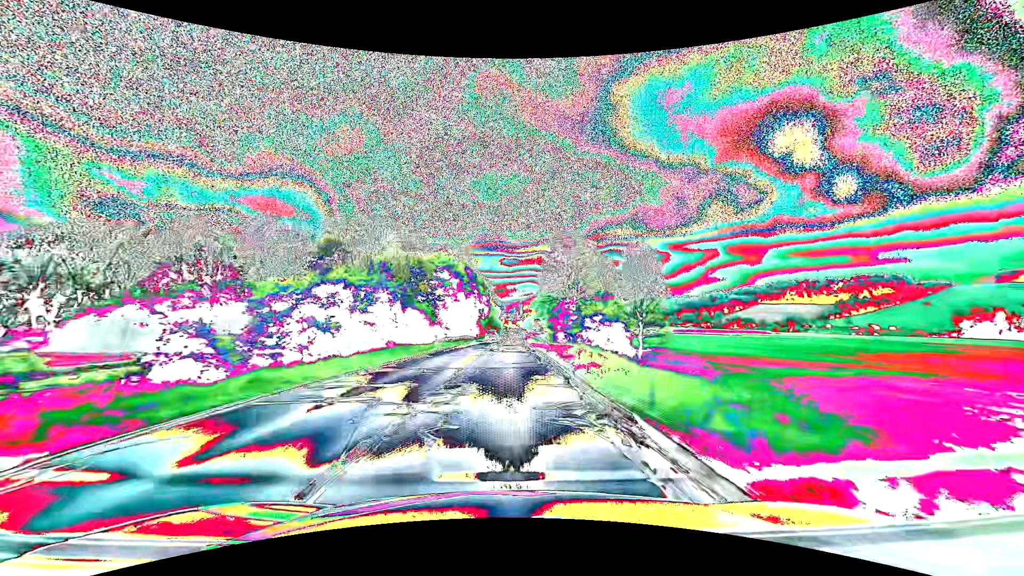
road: secondary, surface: asphalt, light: Day
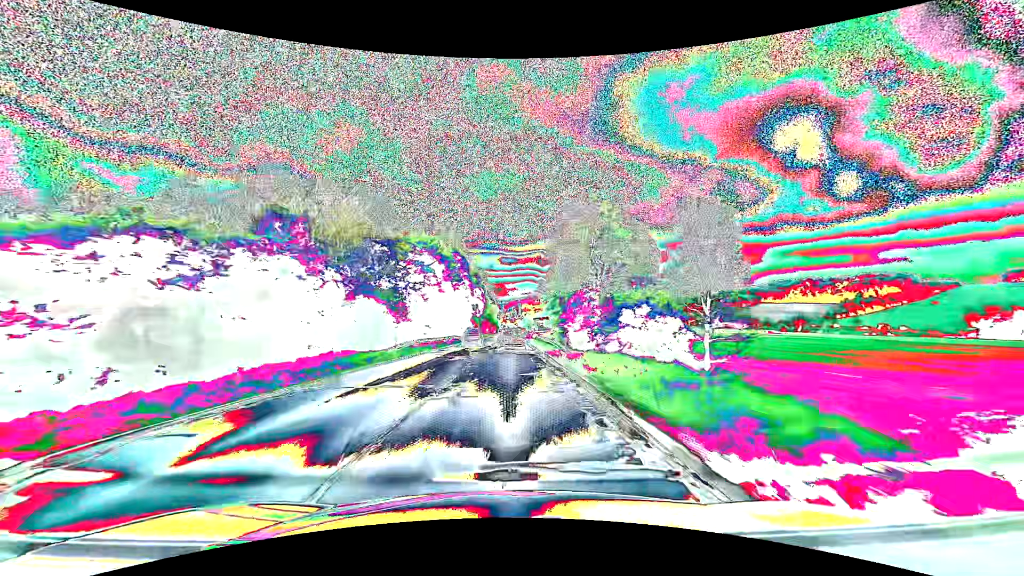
(0.0, +15.2) m; 0°
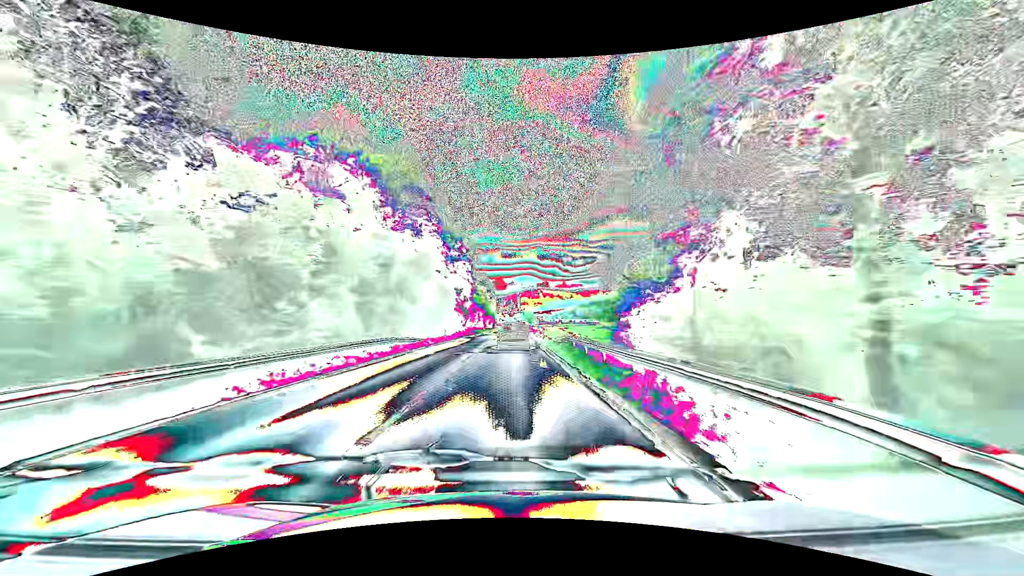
(0.0, +29.2) m; 0°
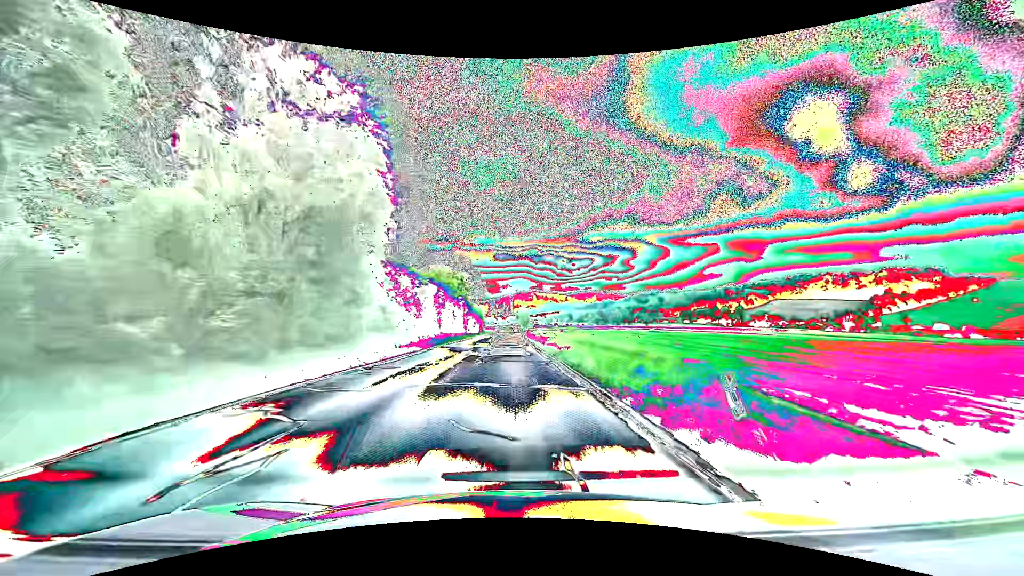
(+0.2, +41.7) m; +1°
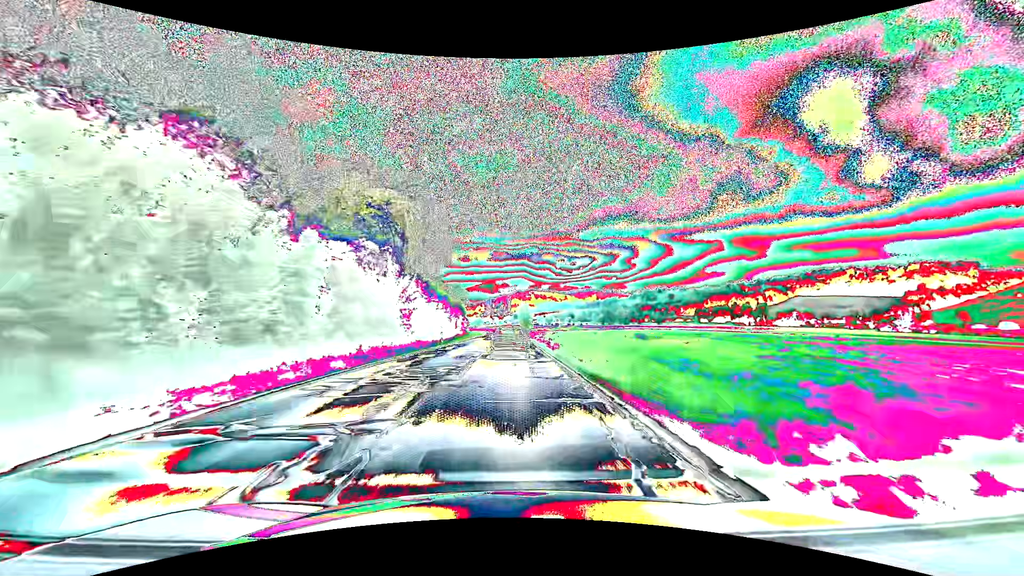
(+0.3, +54.3) m; +1°
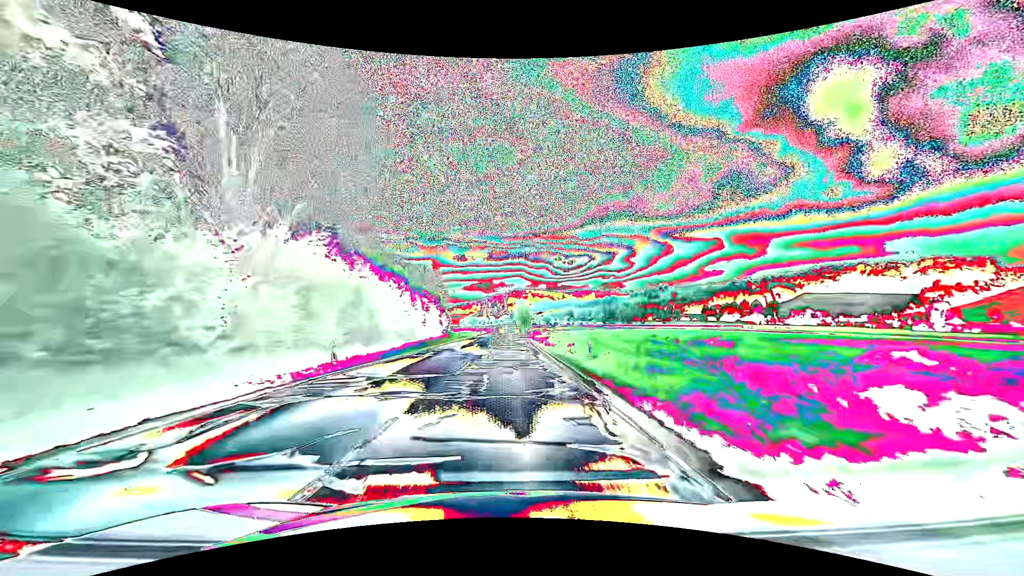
(+0.1, +27.1) m; 0°
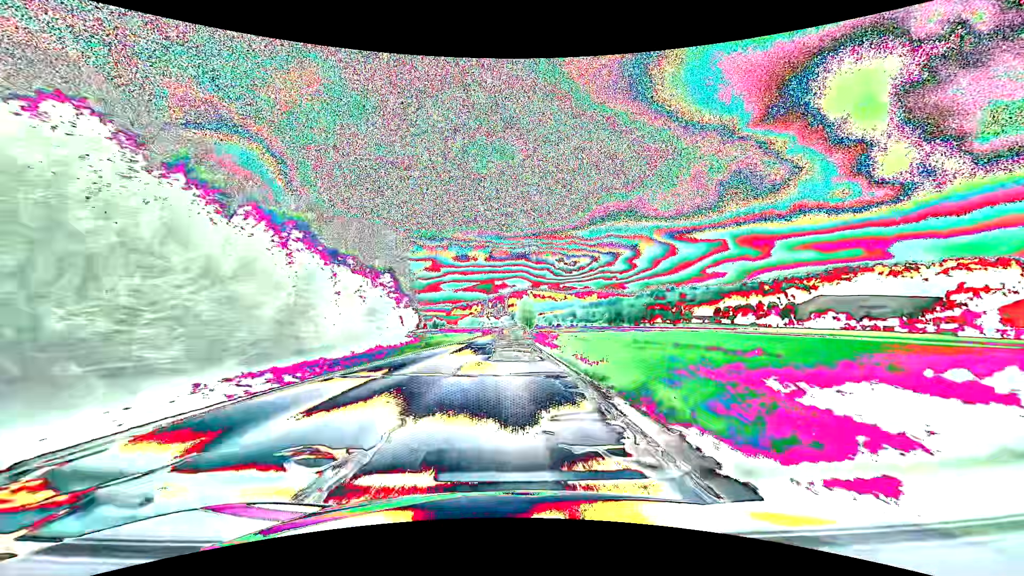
(0.0, +26.4) m; 0°
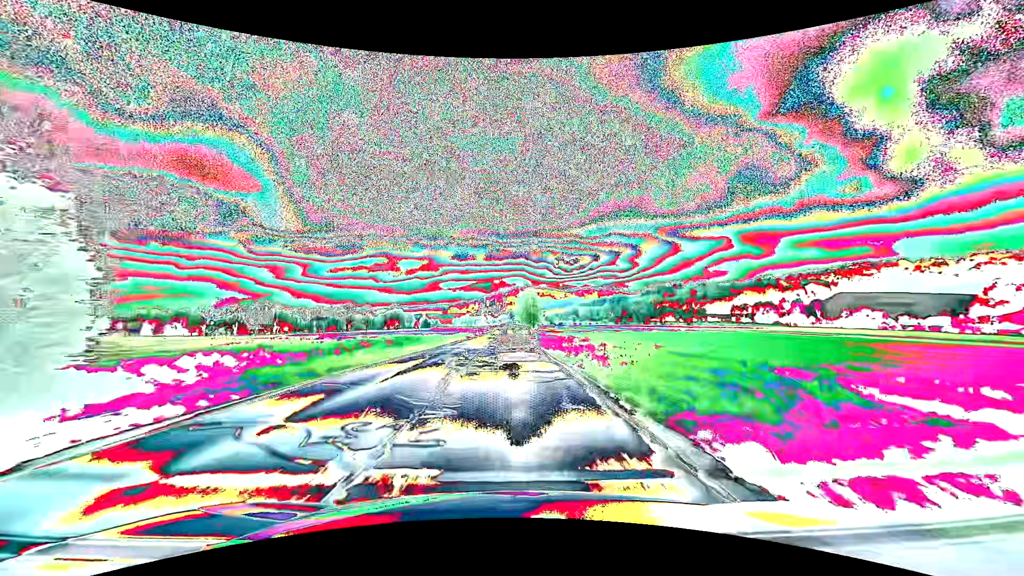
(+0.1, +39.1) m; 0°
(0, +10) (0, +20) (0, +30) (0, +40) (0, +50) (0, +60) (0, +70) (0, +80) (0, +90) (0, +100) m
